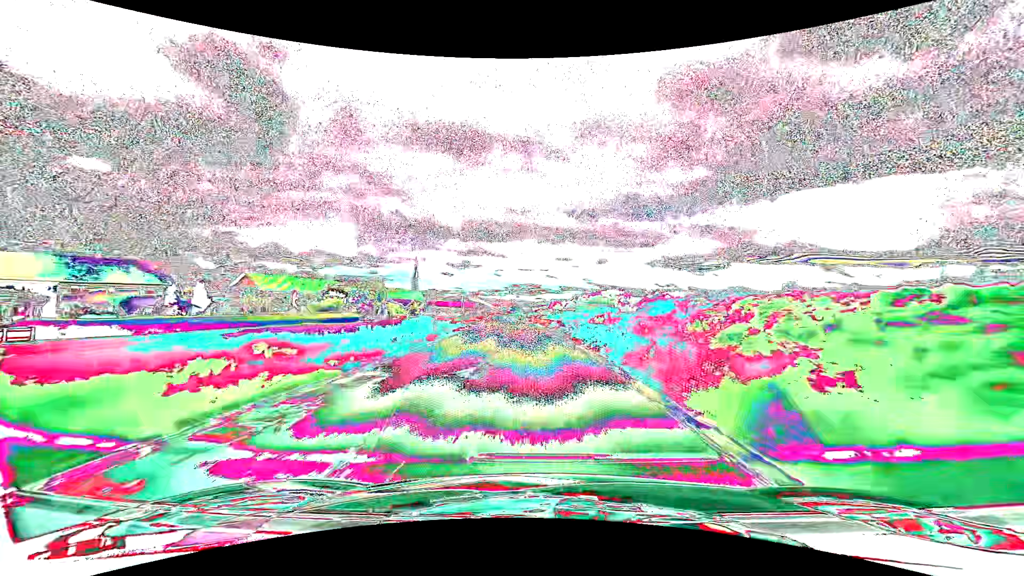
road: secondary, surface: asphalt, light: Day
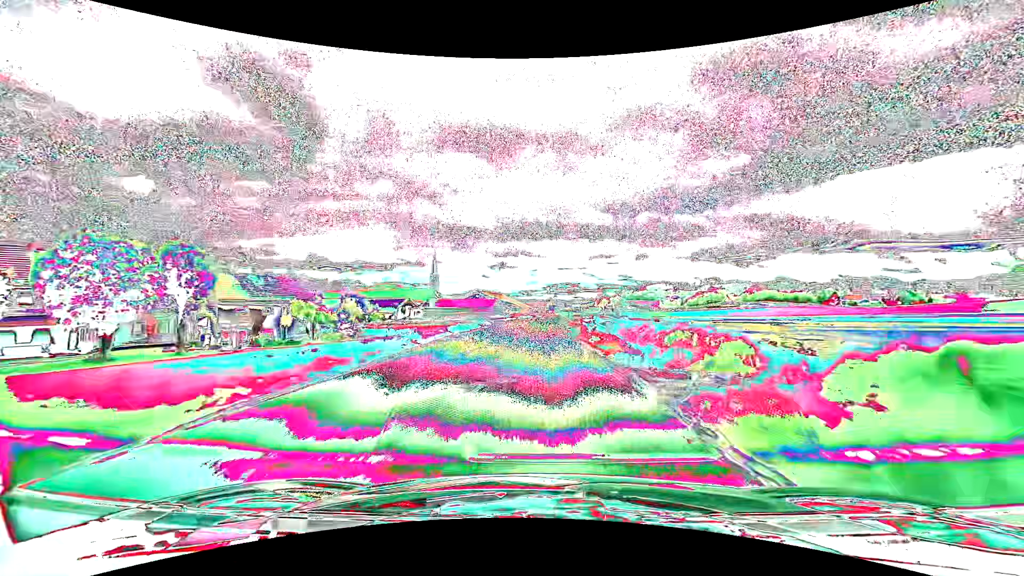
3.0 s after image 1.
(-3.6, +71.0) m; -4°
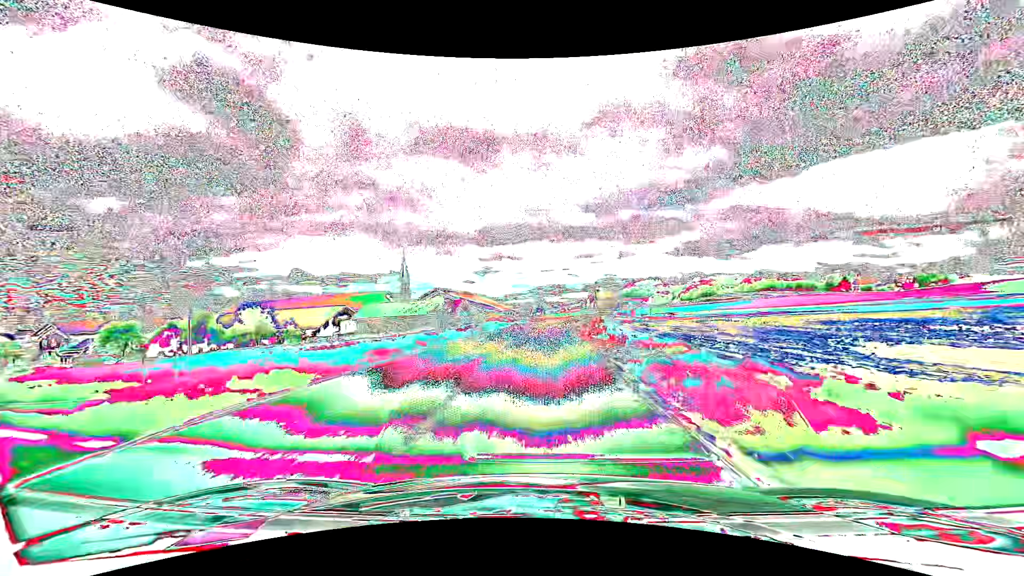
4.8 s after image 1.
(+0.4, +42.3) m; +1°
(0, +10) (0, +20) (+1, +30) (+1, +40) (+2, +50) (+3, +60) (+4, +70) (+5, +80) (+7, +90) (+8, +100) m
